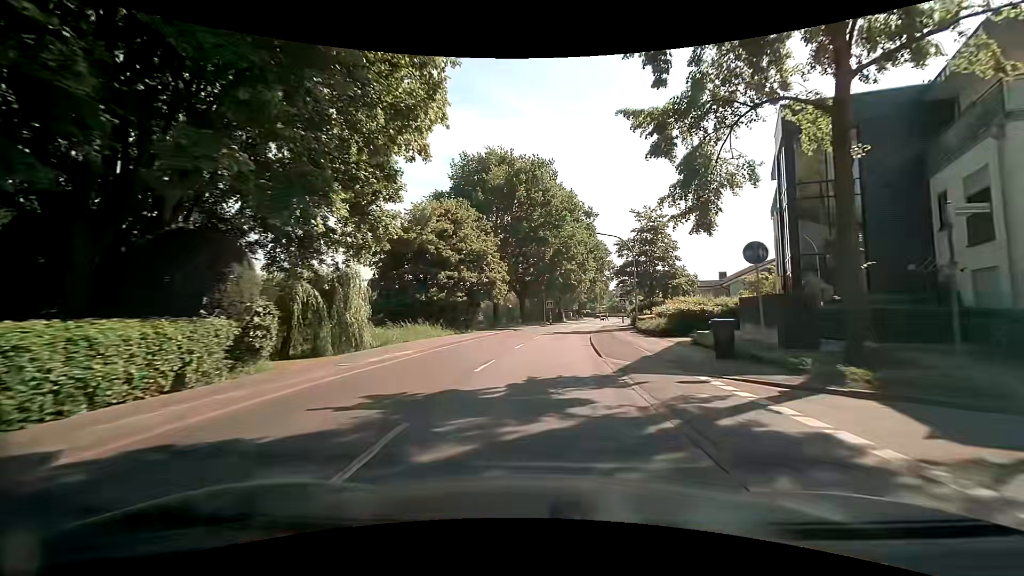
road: tertiary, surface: asphalt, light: Day
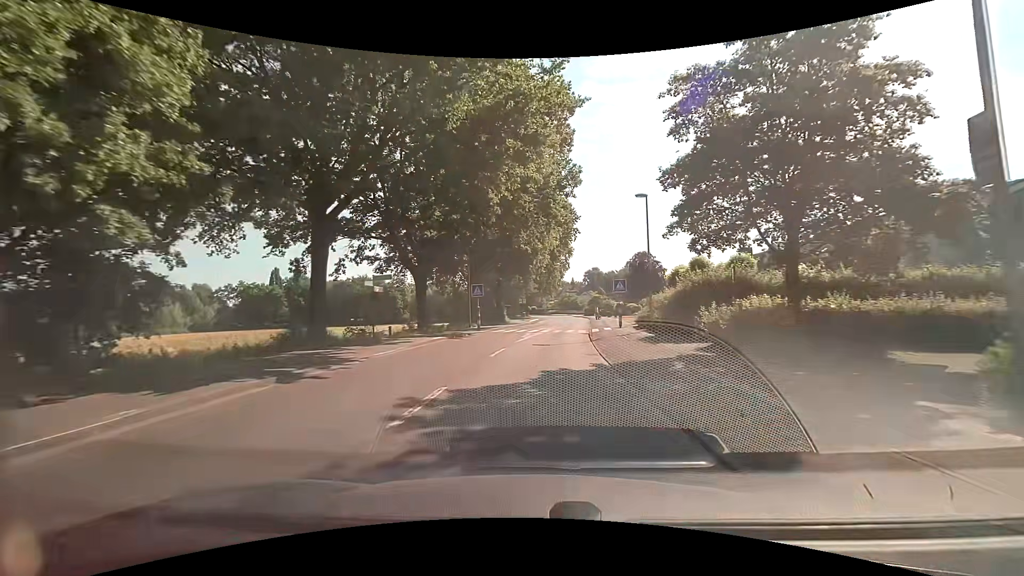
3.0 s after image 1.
(+1.7, +33.1) m; +6°
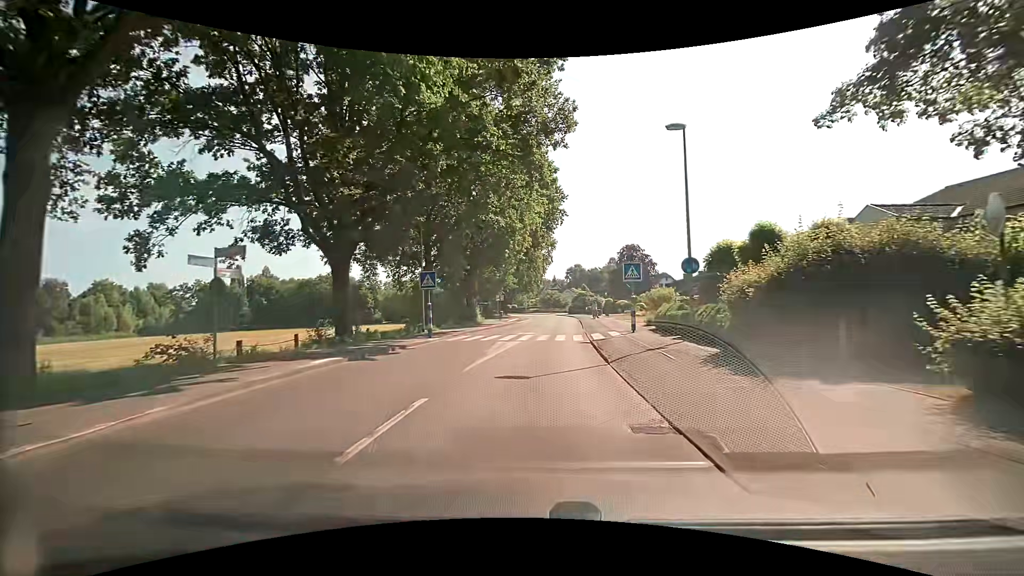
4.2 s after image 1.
(+0.3, +10.2) m; +3°
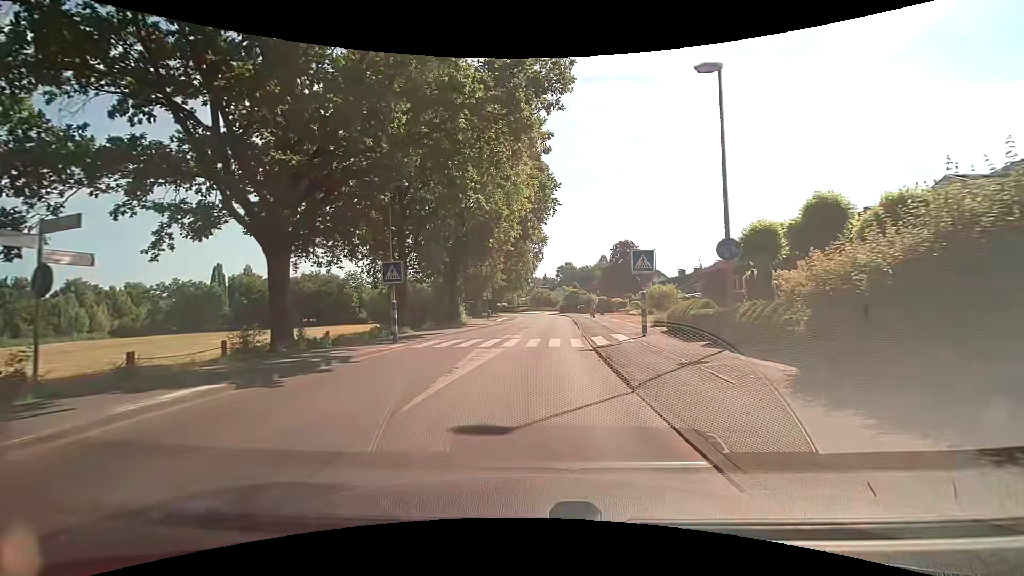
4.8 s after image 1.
(0.0, +4.3) m; +2°
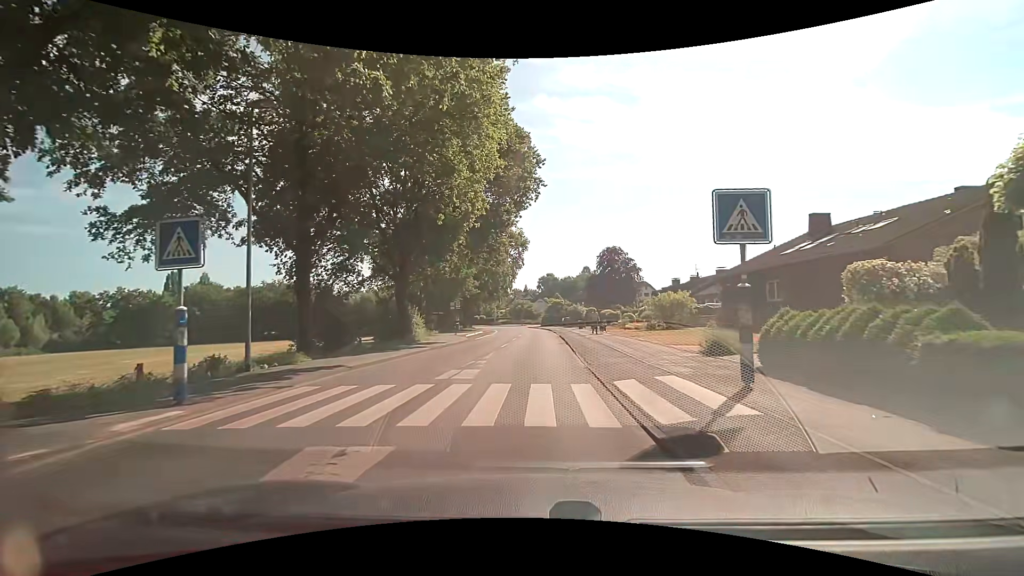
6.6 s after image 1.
(+0.2, +10.7) m; 0°
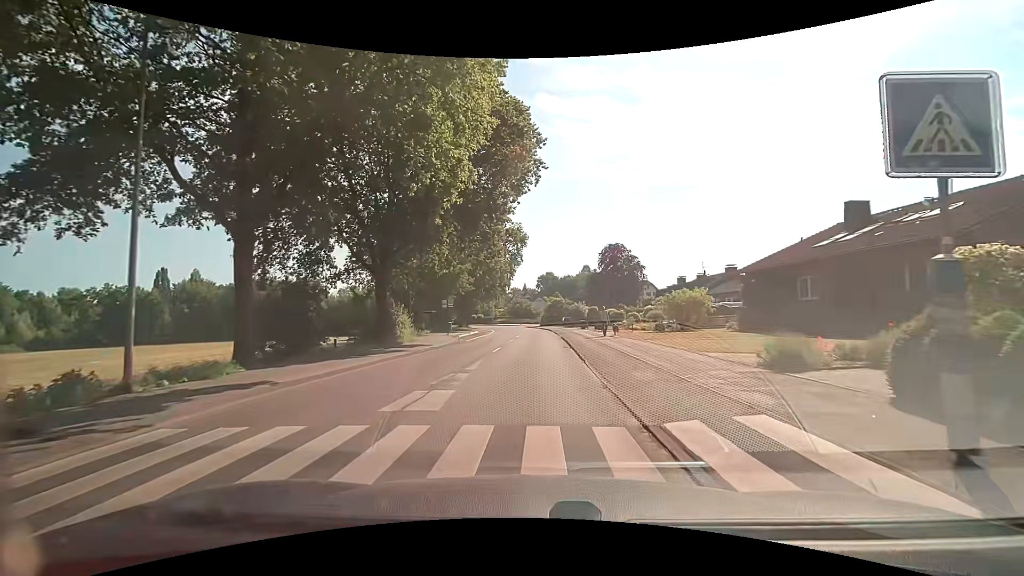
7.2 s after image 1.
(+0.1, +4.2) m; 0°
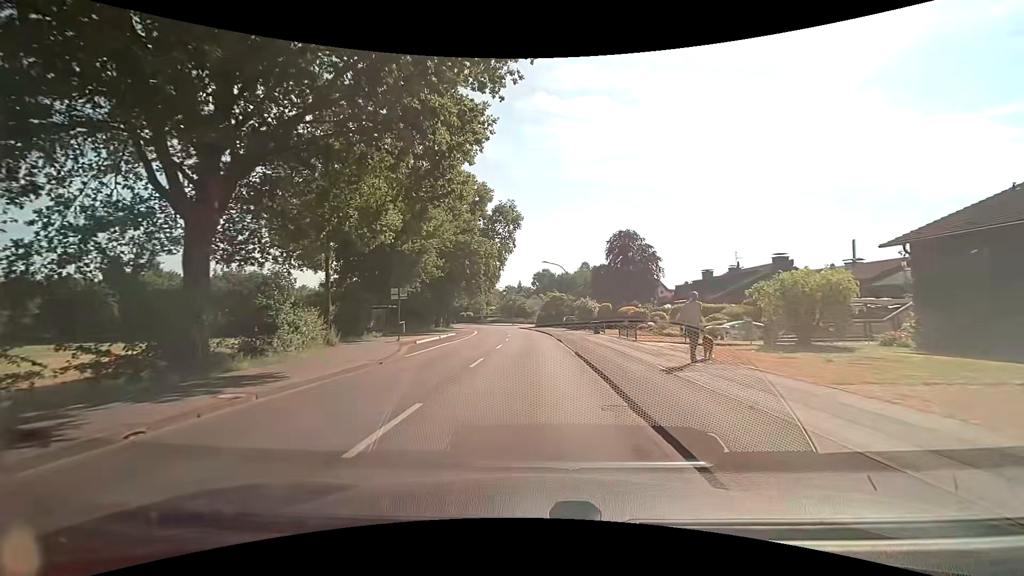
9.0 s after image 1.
(+0.2, +16.1) m; 0°
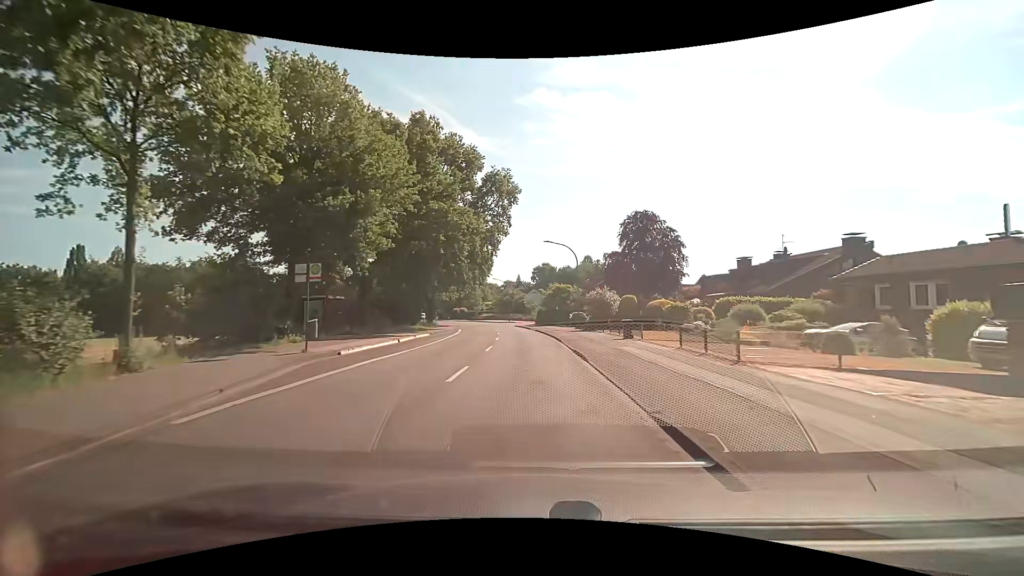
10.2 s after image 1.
(+0.2, +13.0) m; +1°
(0, +10) (0, +20) (0, +30) (-1, +40) (-2, +50) (-3, +60) (-4, +70) (-6, +80) (-9, +89) (-12, +99) m
